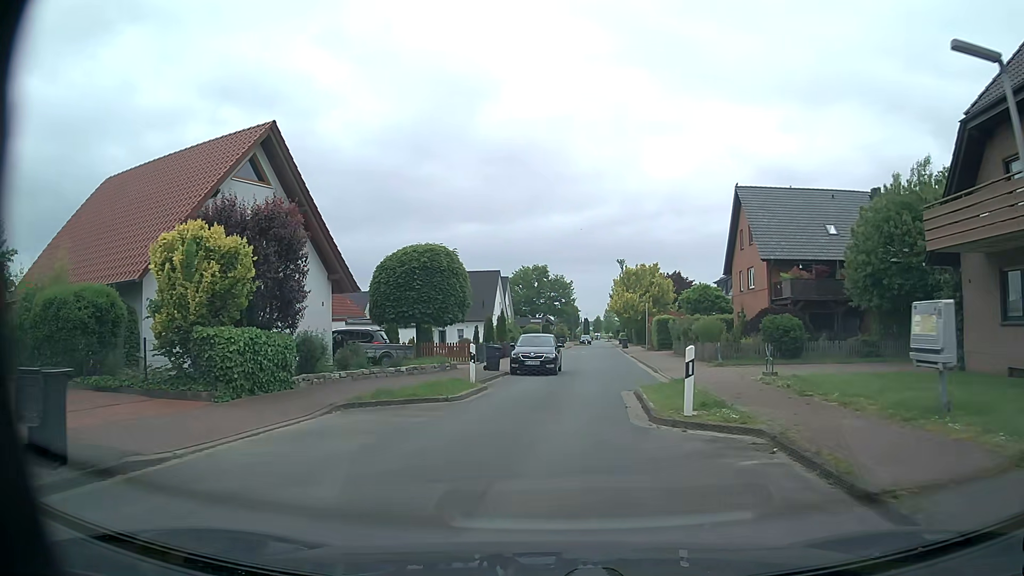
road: residential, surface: asphalt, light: Day
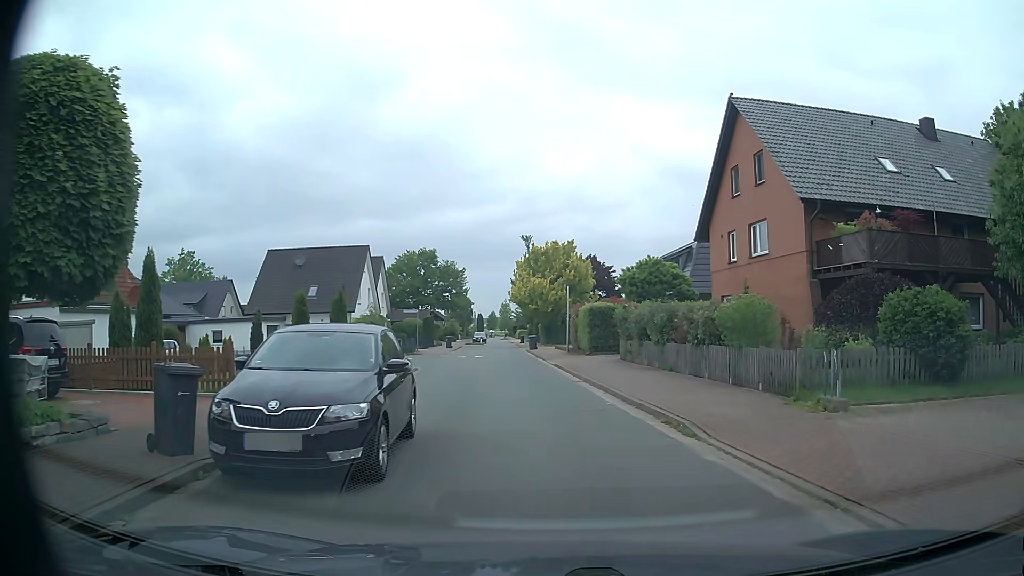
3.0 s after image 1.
(+0.4, +17.5) m; +8°
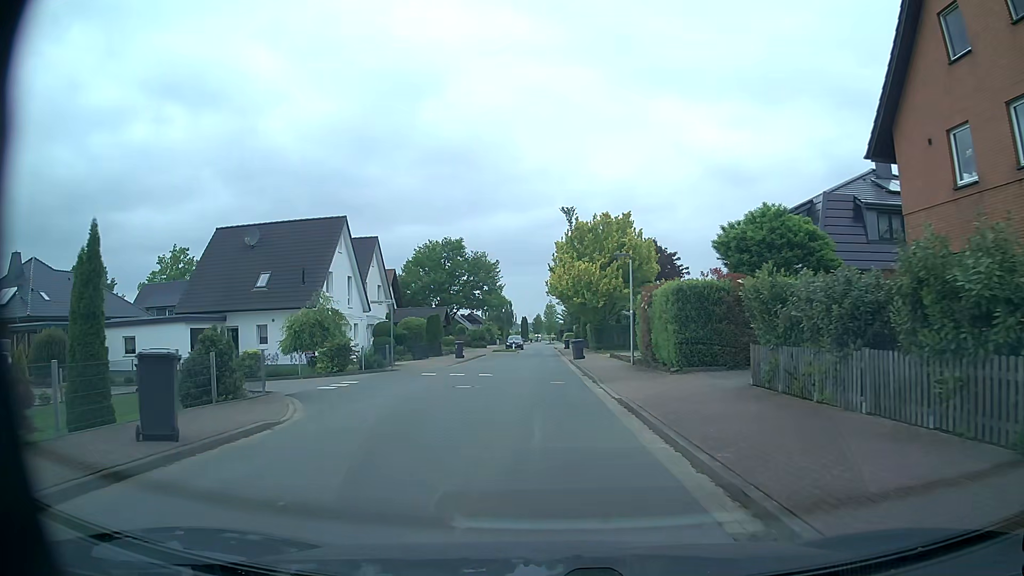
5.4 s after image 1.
(+0.2, +16.3) m; -3°
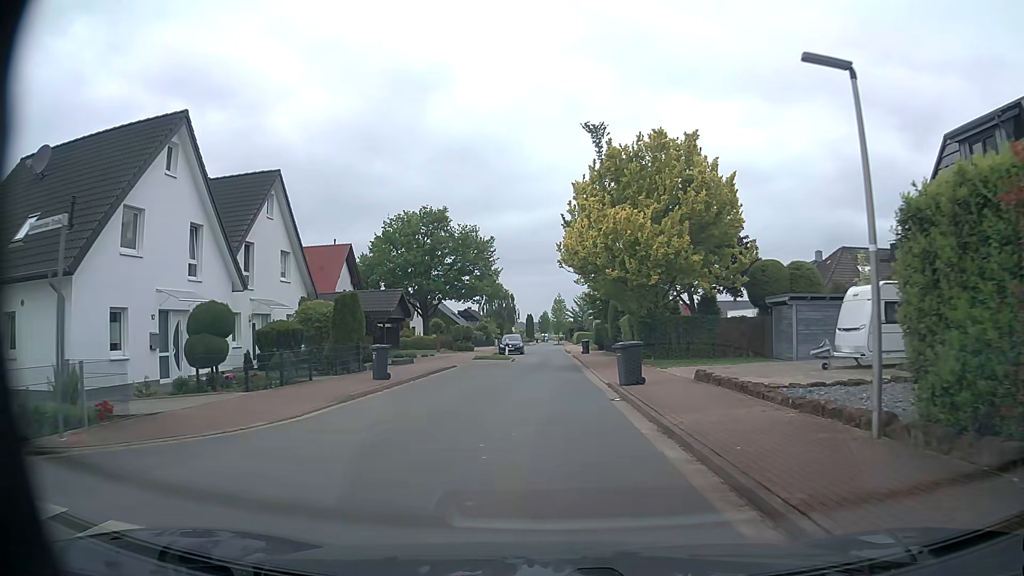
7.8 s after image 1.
(-0.3, +19.8) m; -1°
(0, +10) (0, +20) (0, +30) (0, +40) (0, +50) (0, +60) (0, +70) (0, +80) (+1, +90) (+1, +100) m
